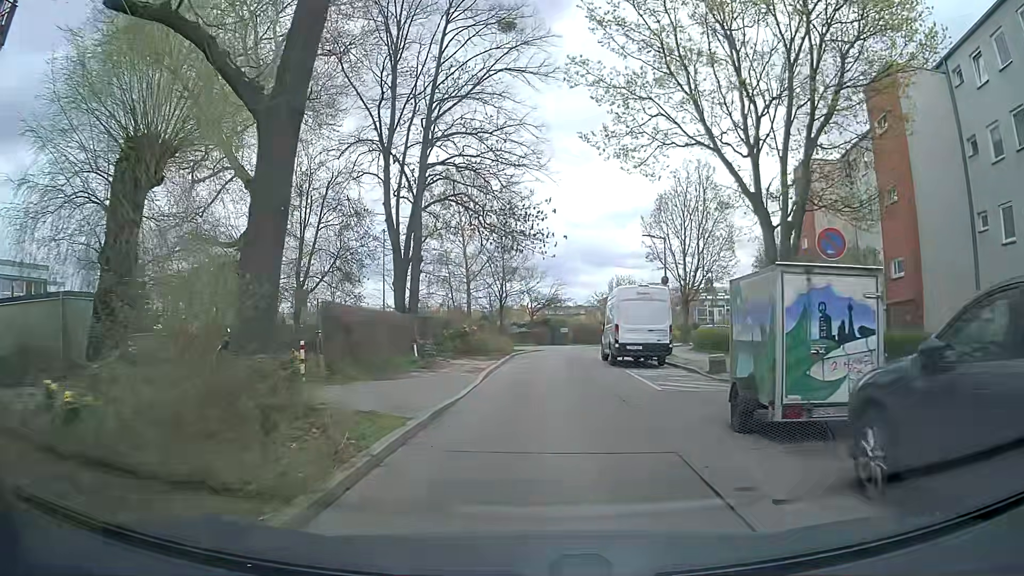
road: residential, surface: asphalt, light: Day
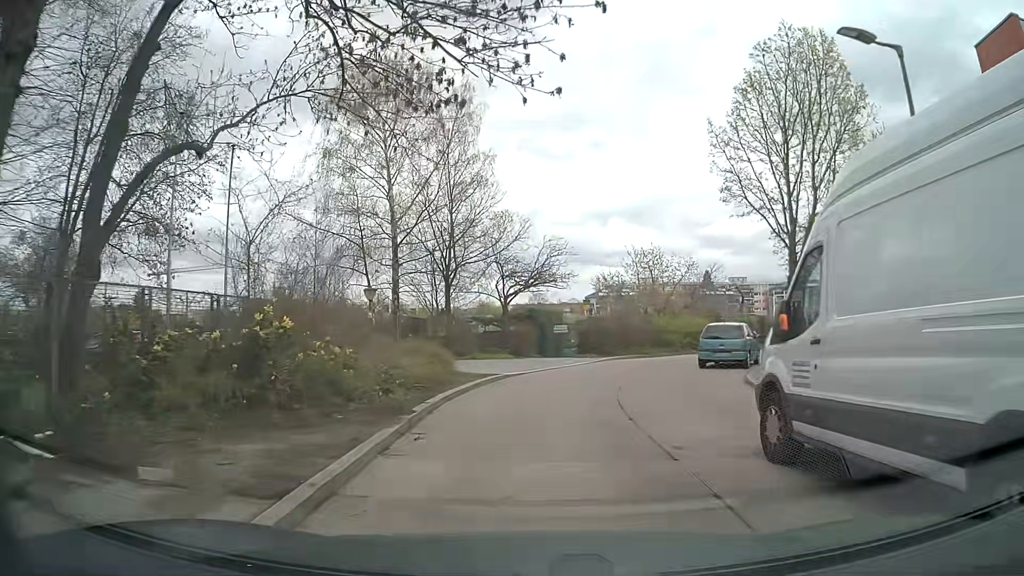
(0.0, +21.7) m; +2°
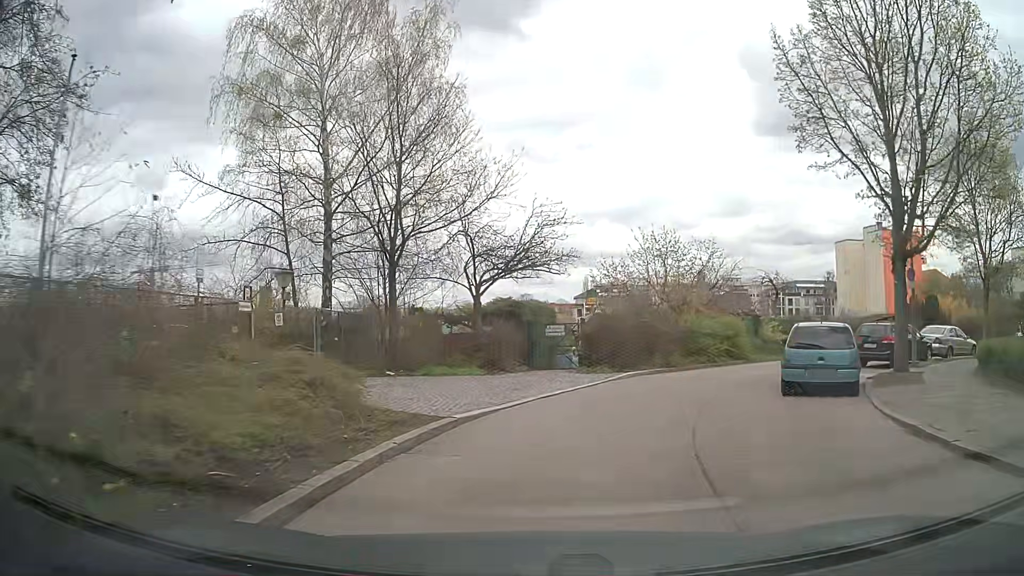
(-0.1, +8.3) m; +1°
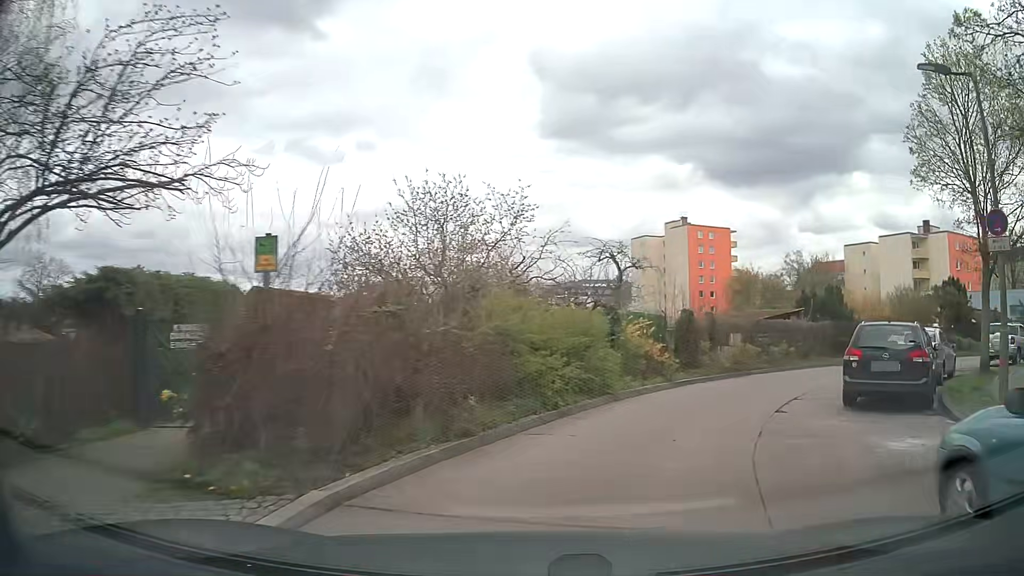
(+1.6, +12.7) m; +18°
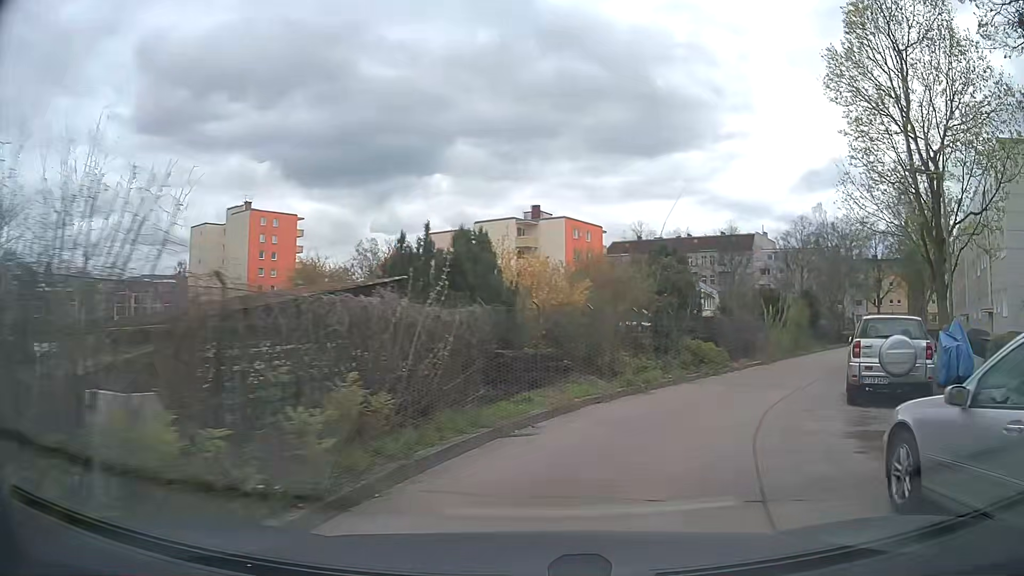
(+4.9, +15.7) m; +37°
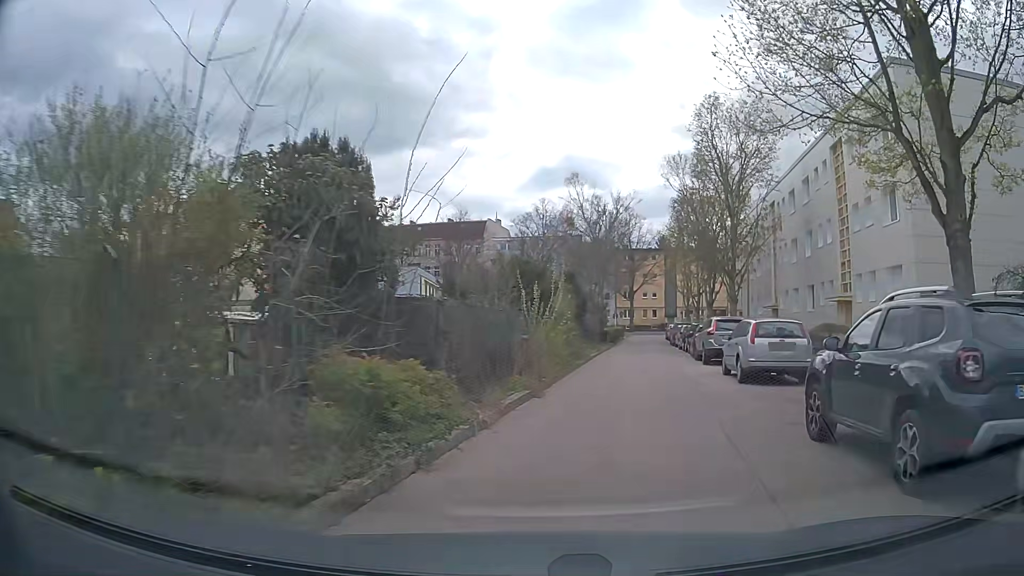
(+2.9, +12.5) m; +24°
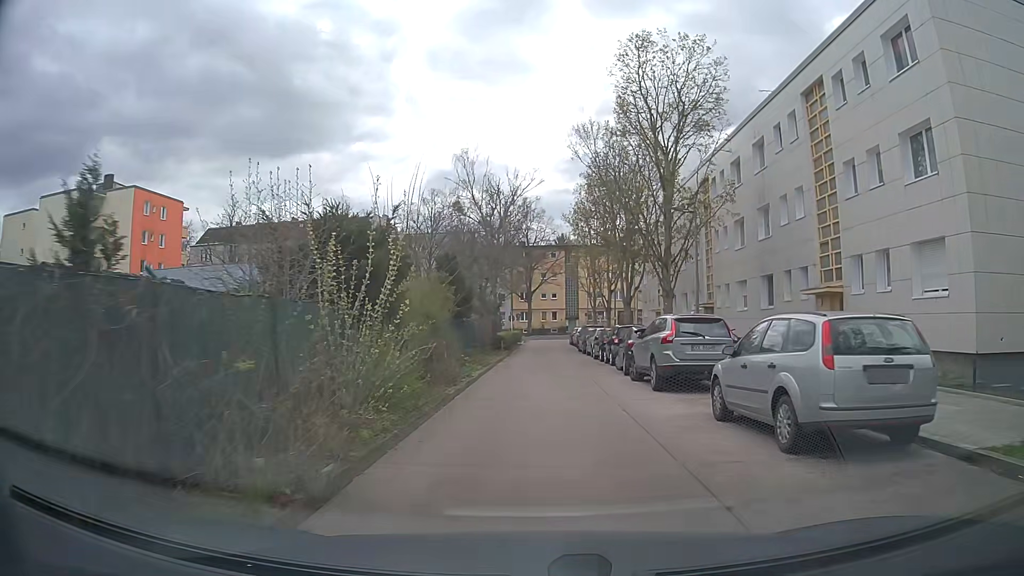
(+0.8, +8.9) m; +8°
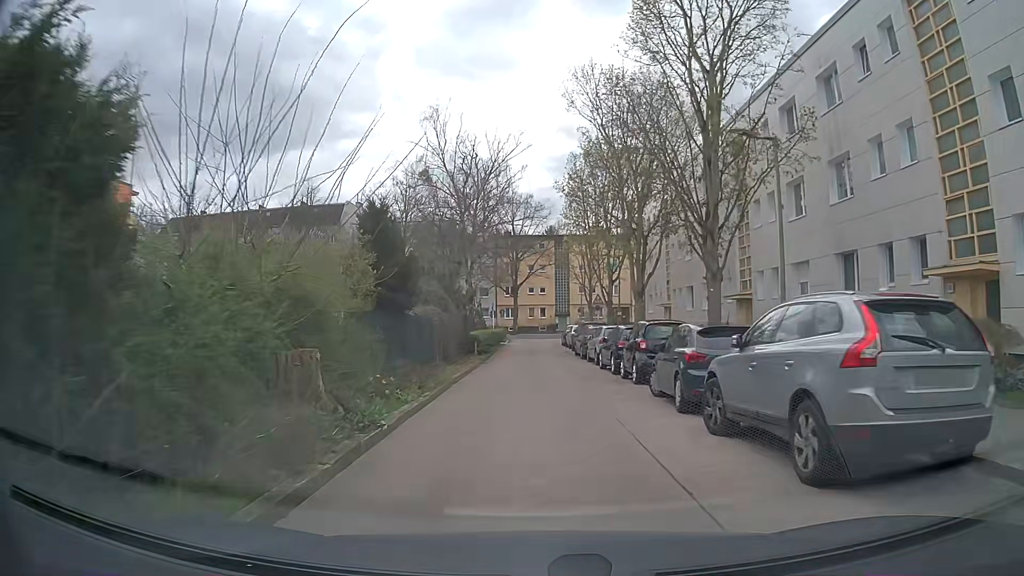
(+0.2, +9.1) m; +2°
